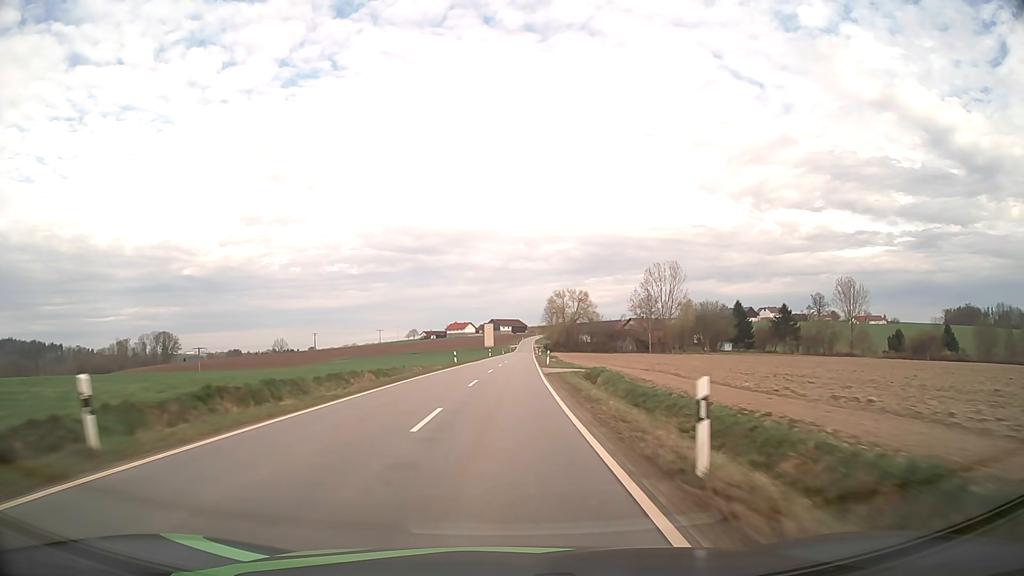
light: Day
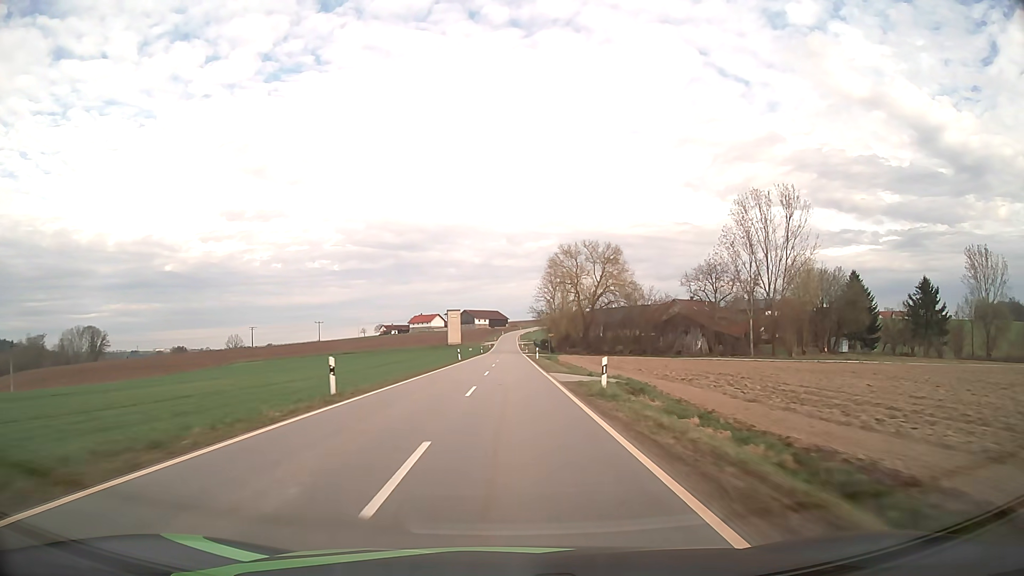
(+1.6, +78.5) m; +2°
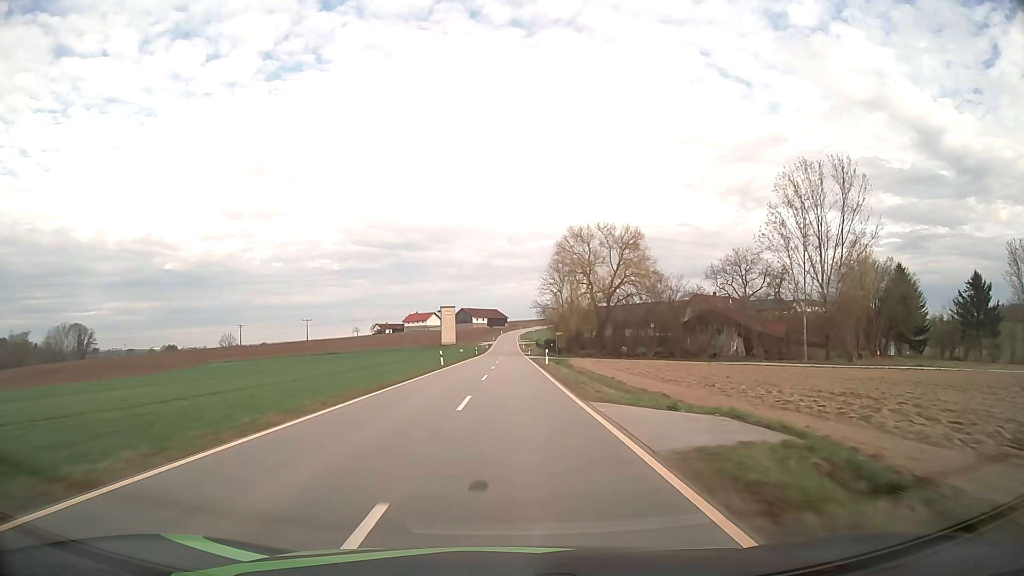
(0.0, +15.8) m; 0°
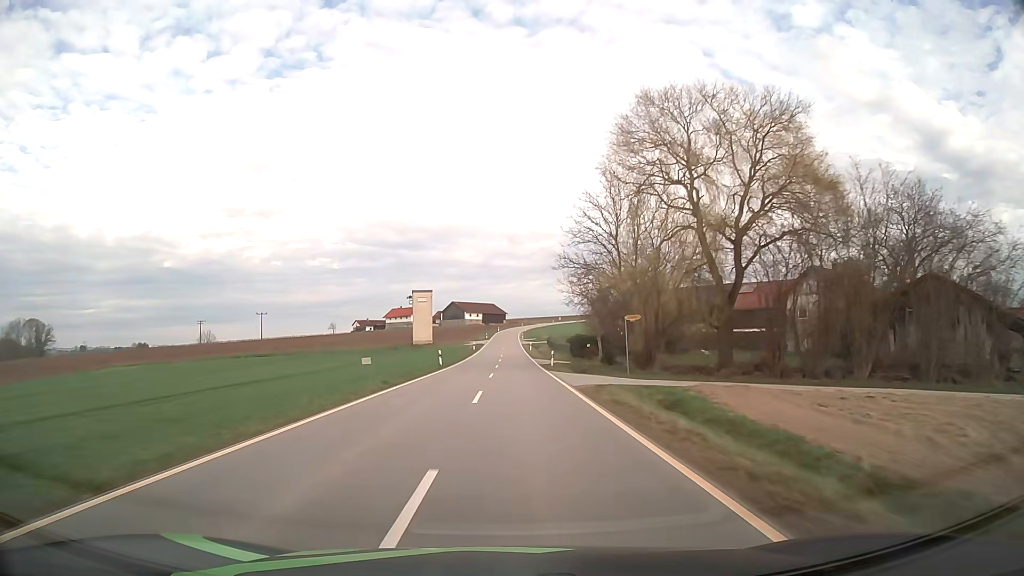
(+0.1, +47.4) m; 0°
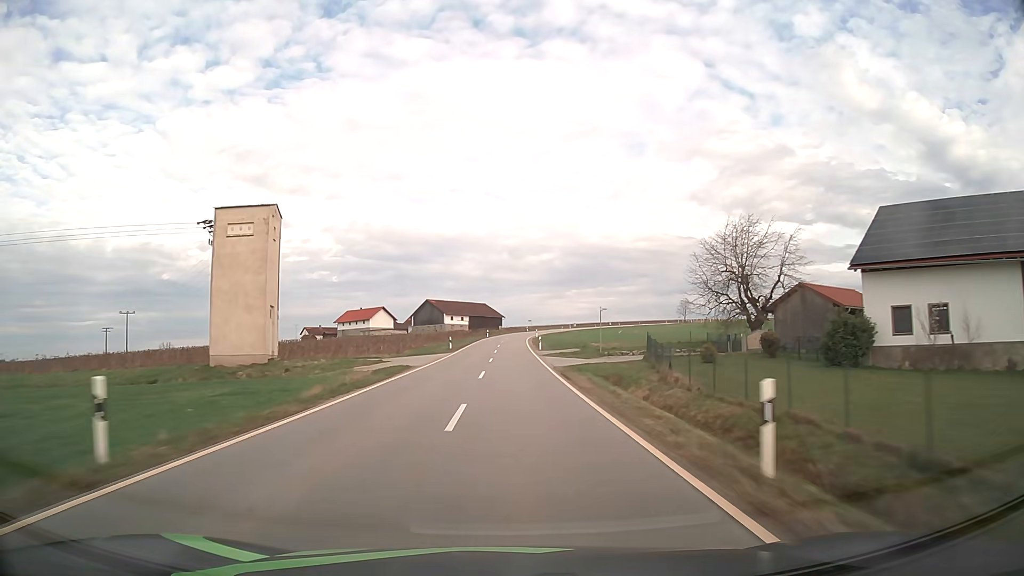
(+0.3, +78.7) m; 0°
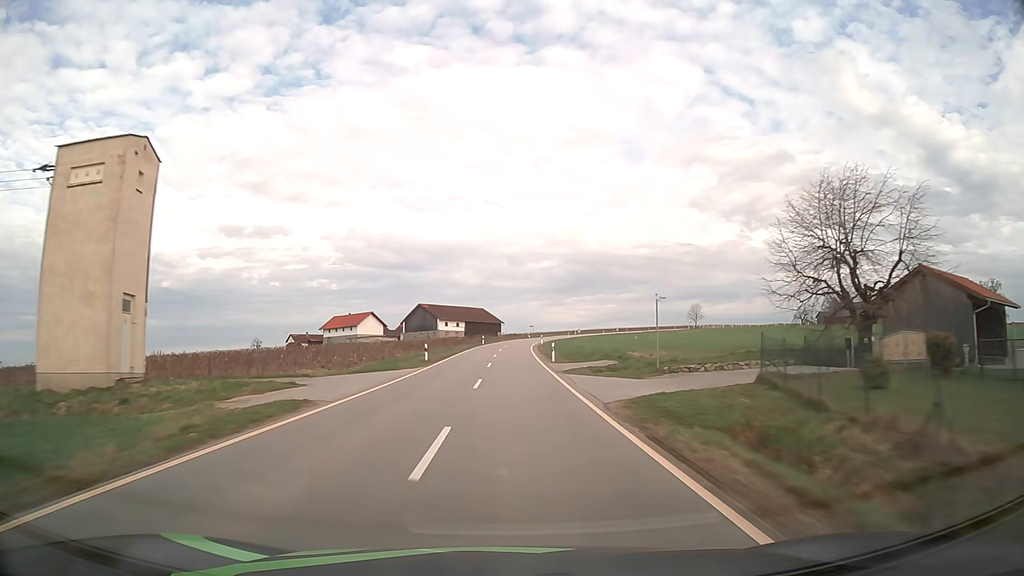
(0.0, +15.6) m; 0°
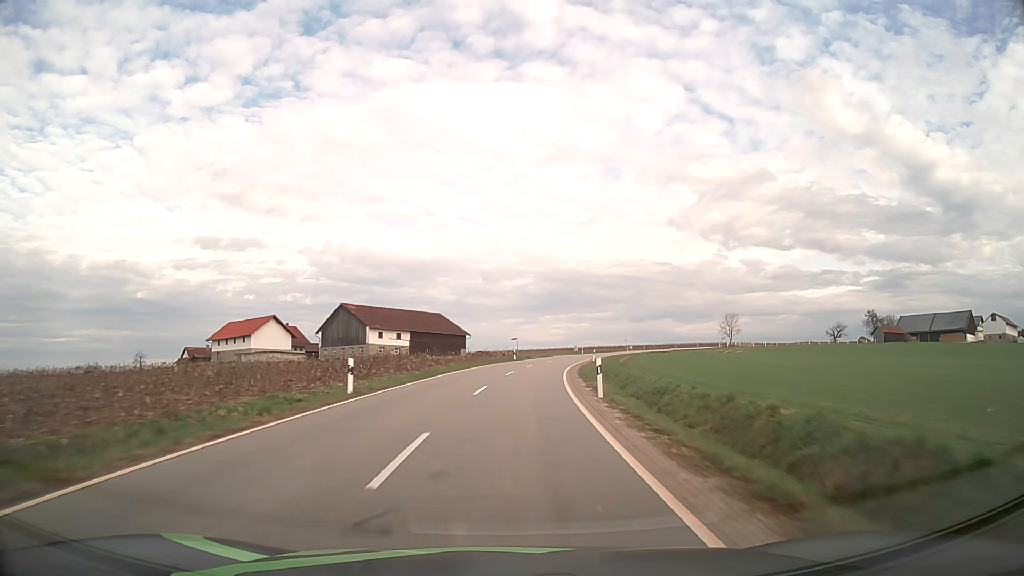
(+0.7, +61.2) m; +2°
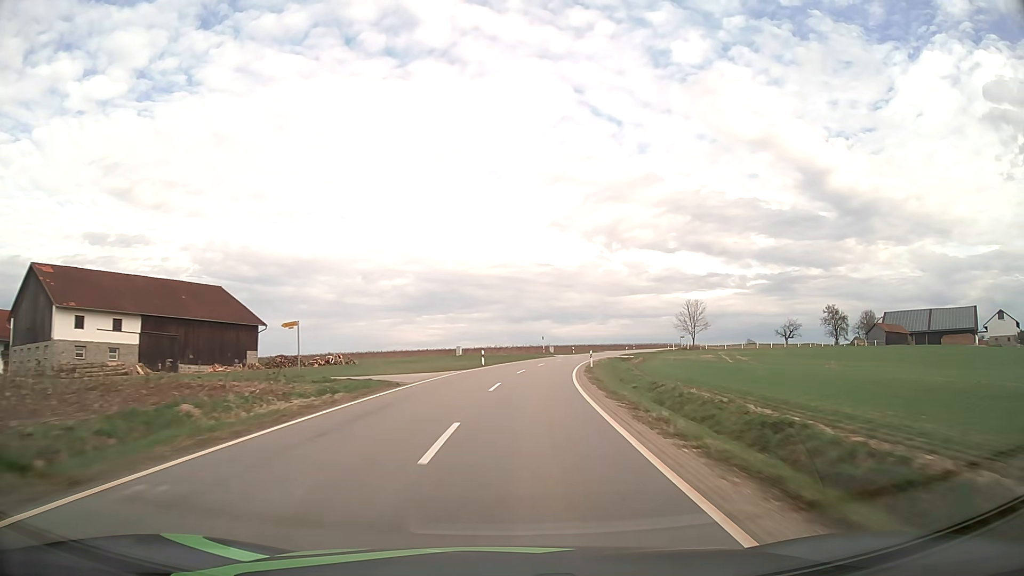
(+5.1, +59.2) m; +10°
(0, +10) (+1, +20) (+1, +30) (+3, +40) (+4, +50) (+6, +60) (+8, +69) (+11, +79) (+13, +89) (+17, +98) m
